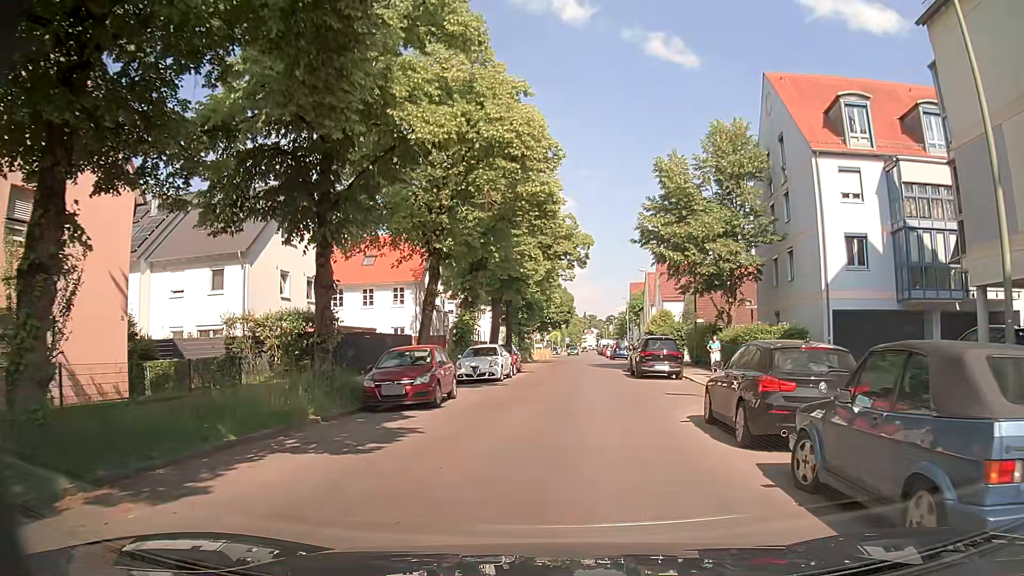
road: tertiary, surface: asphalt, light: Day
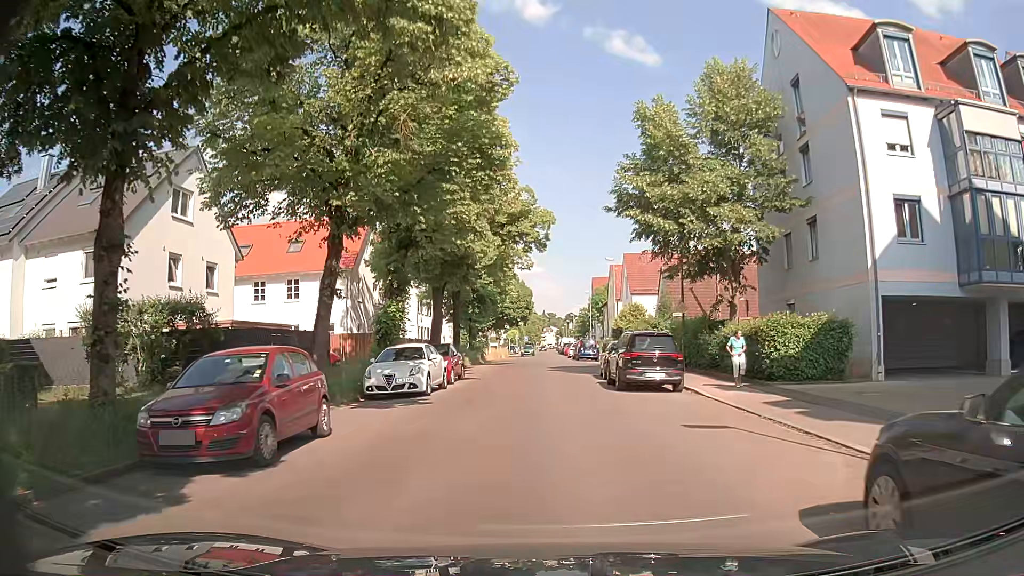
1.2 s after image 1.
(0.0, +7.8) m; +3°
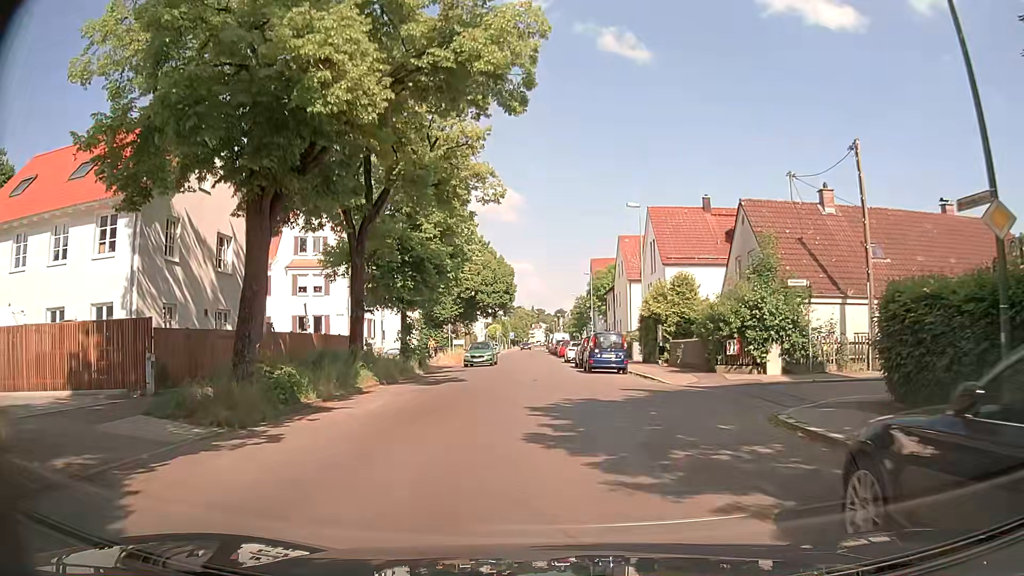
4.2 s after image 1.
(-0.7, +23.4) m; 0°
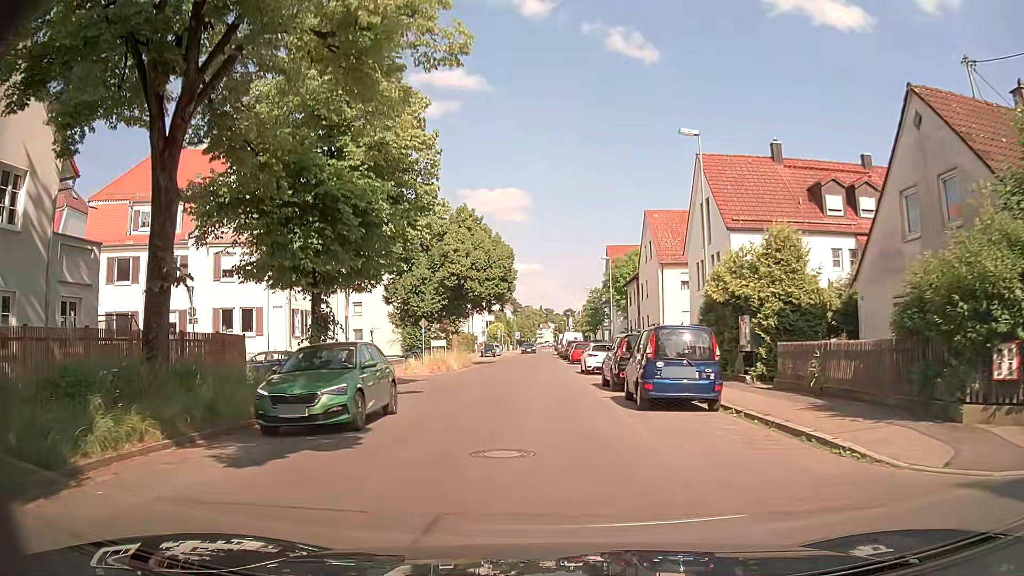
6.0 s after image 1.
(-0.1, +13.9) m; -1°
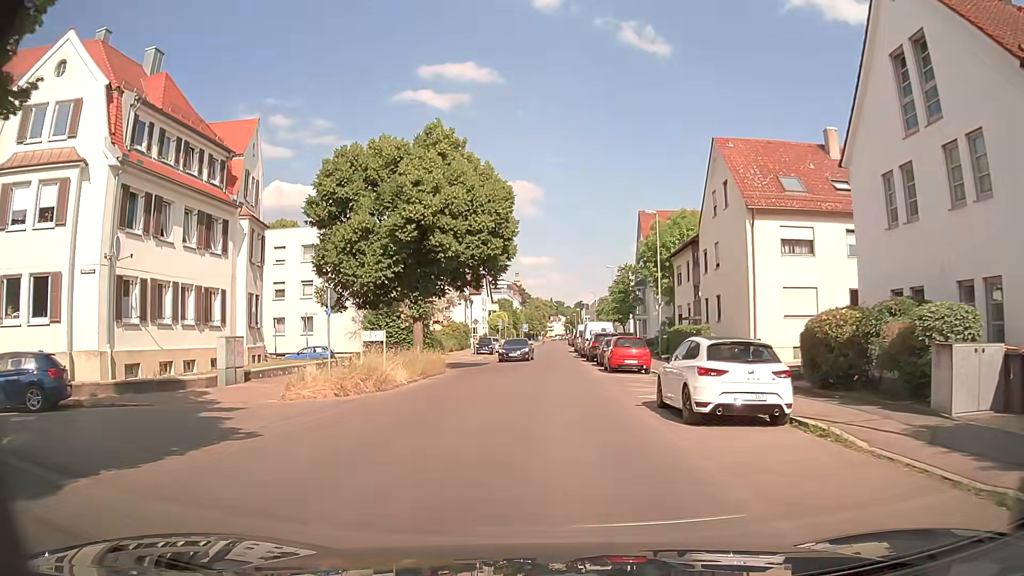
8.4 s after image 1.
(-0.5, +19.1) m; -2°
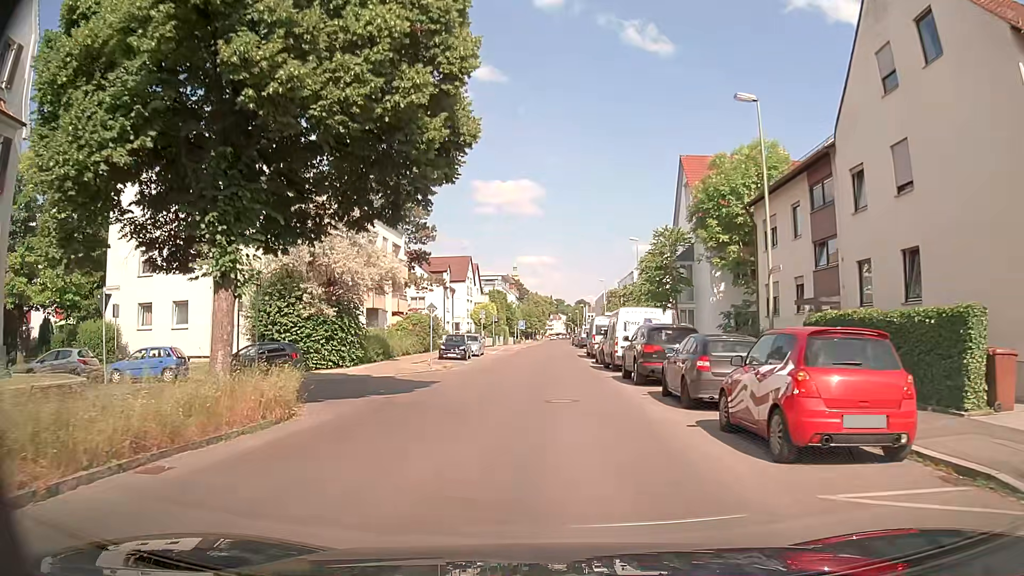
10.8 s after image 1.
(+0.1, +20.0) m; -1°
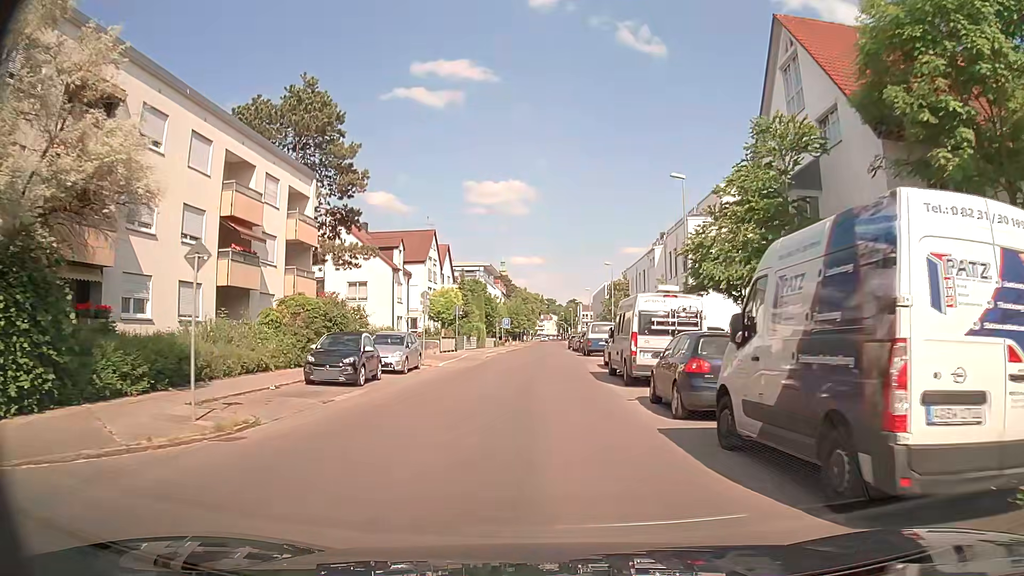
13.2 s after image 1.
(+0.6, +21.7) m; +2°
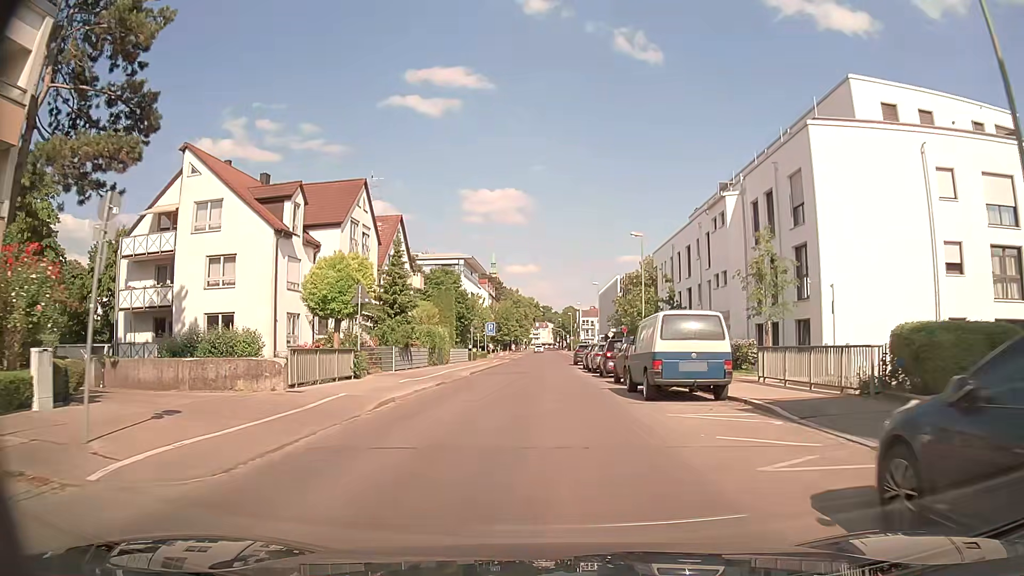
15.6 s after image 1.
(-0.2, +24.3) m; 0°
(0, +10) (0, +20) (0, +30) (0, +40) (0, +50) (+1, +60) (+1, +70) (+2, +80) (+2, +90) (+2, +100) m
